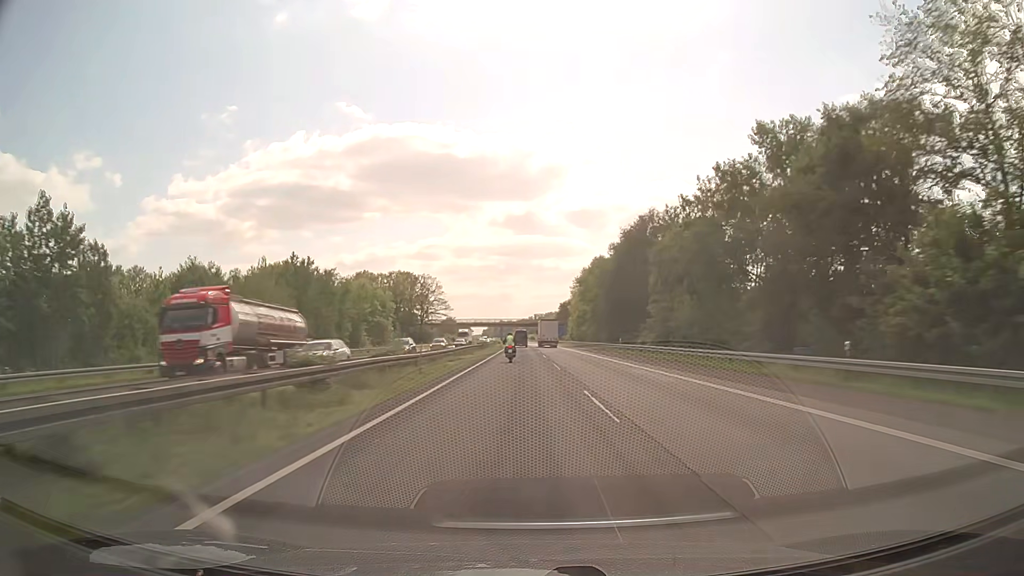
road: motorway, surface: asphalt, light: Day
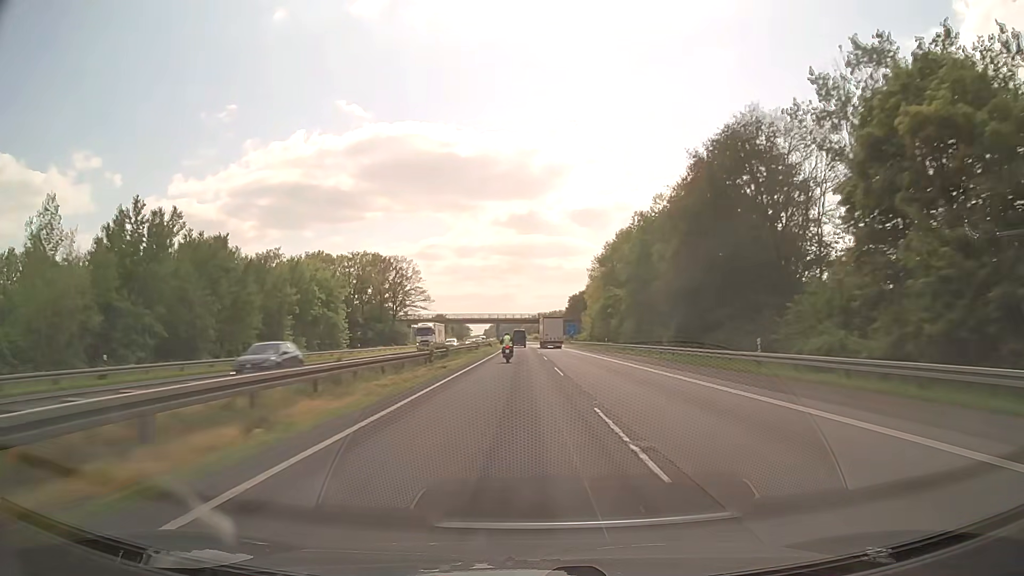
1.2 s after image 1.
(-0.2, +40.4) m; 0°
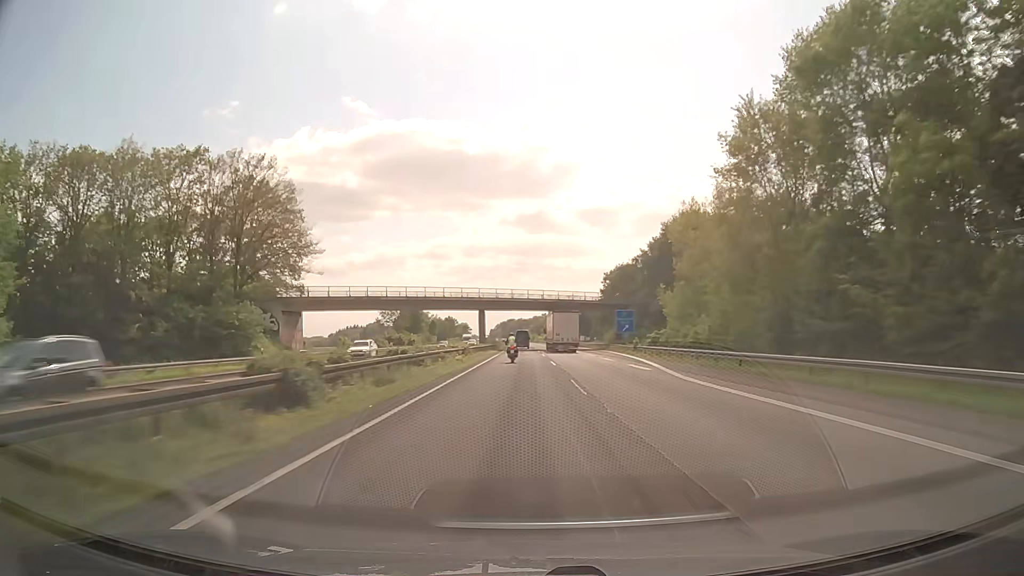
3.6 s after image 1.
(-0.6, +80.0) m; -1°
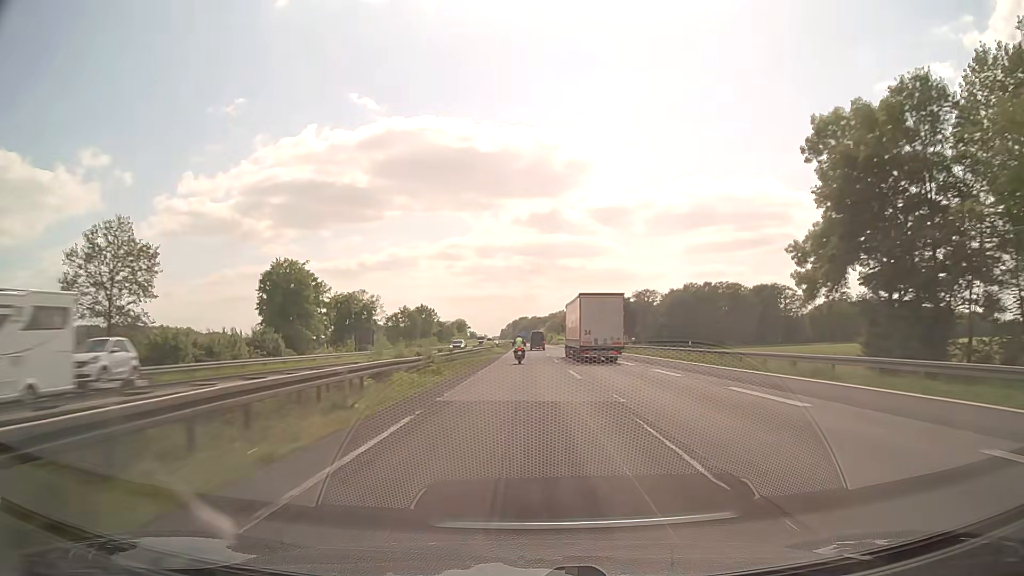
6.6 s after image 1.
(-1.0, +100.7) m; -1°
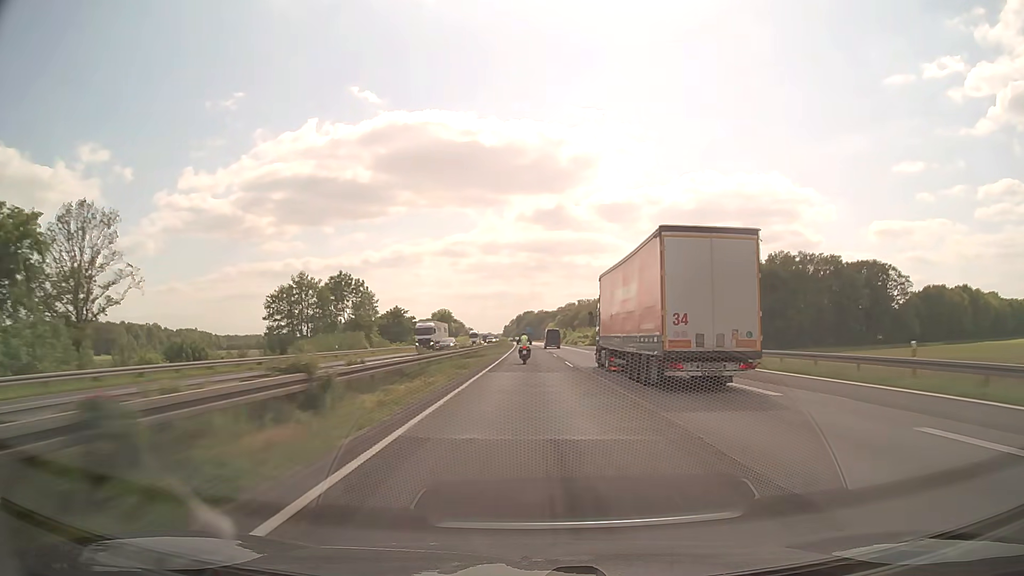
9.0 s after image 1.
(-0.2, +81.9) m; 0°
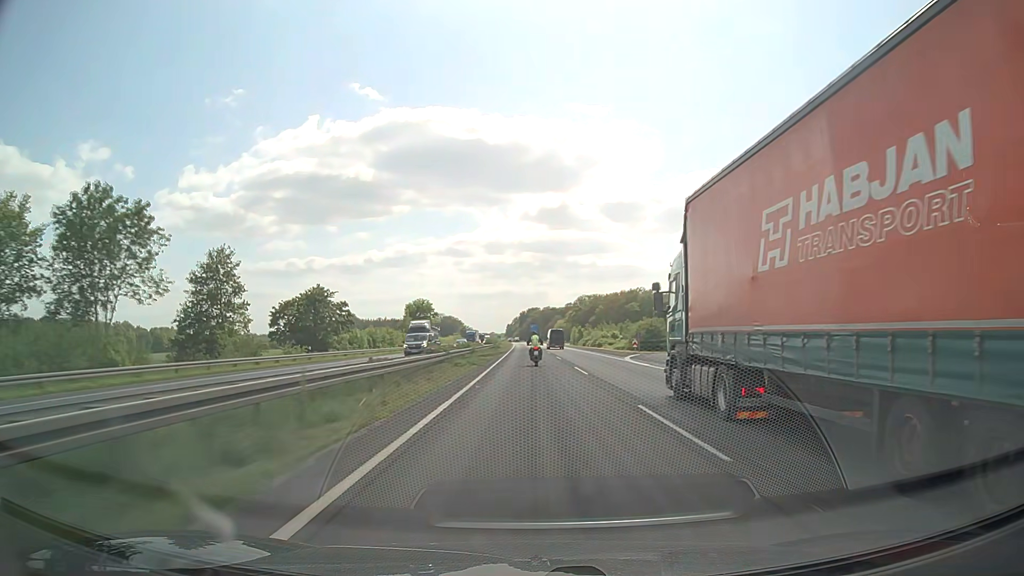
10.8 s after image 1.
(-0.2, +60.7) m; 0°
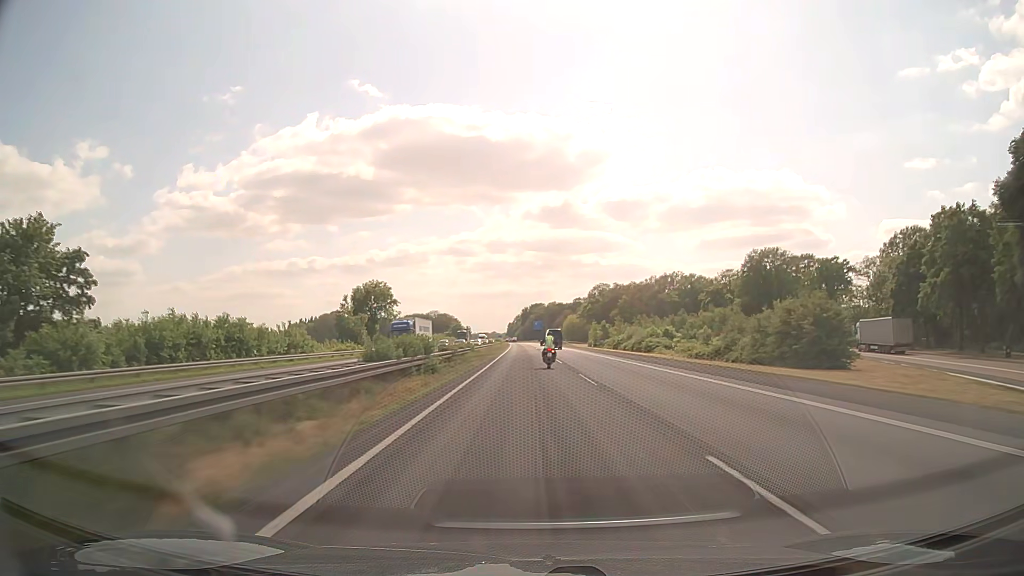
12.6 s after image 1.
(-0.2, +59.8) m; 0°
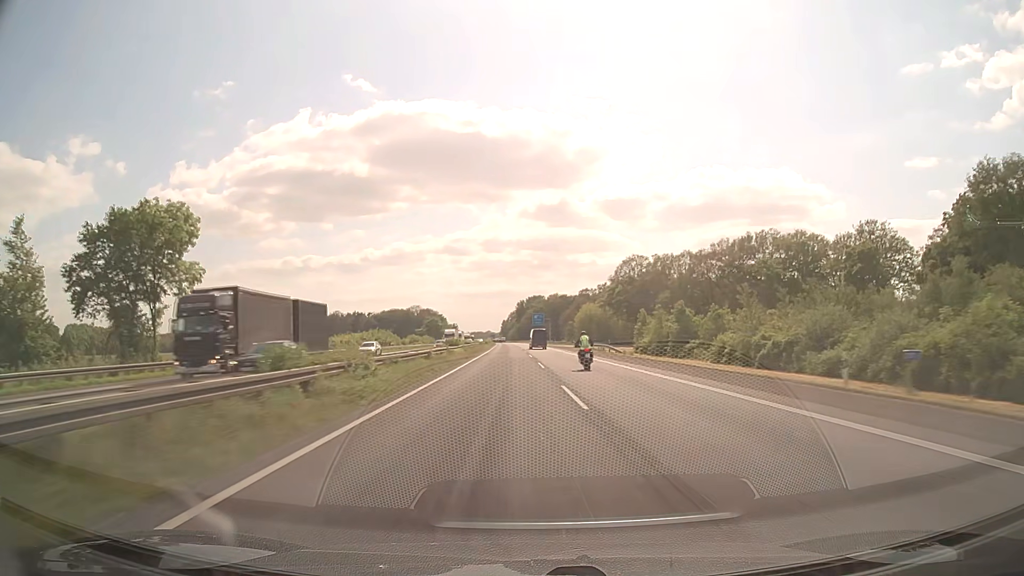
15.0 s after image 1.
(-0.1, +78.4) m; 0°
(0, +10) (0, +20) (0, +30) (0, +40) (0, +50) (0, +60) (0, +70) (0, +80) (0, +90) (0, +100) m
